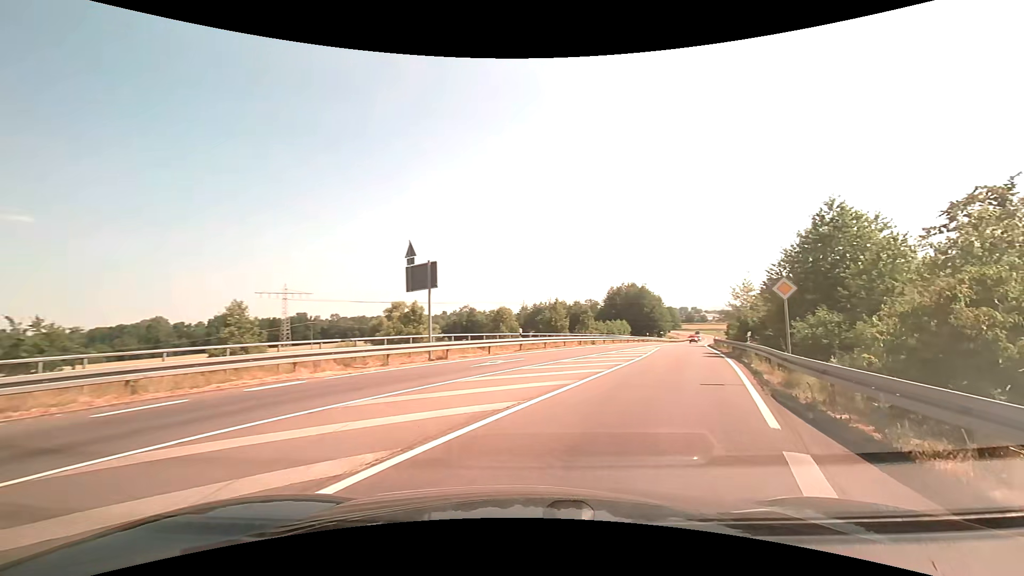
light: Day
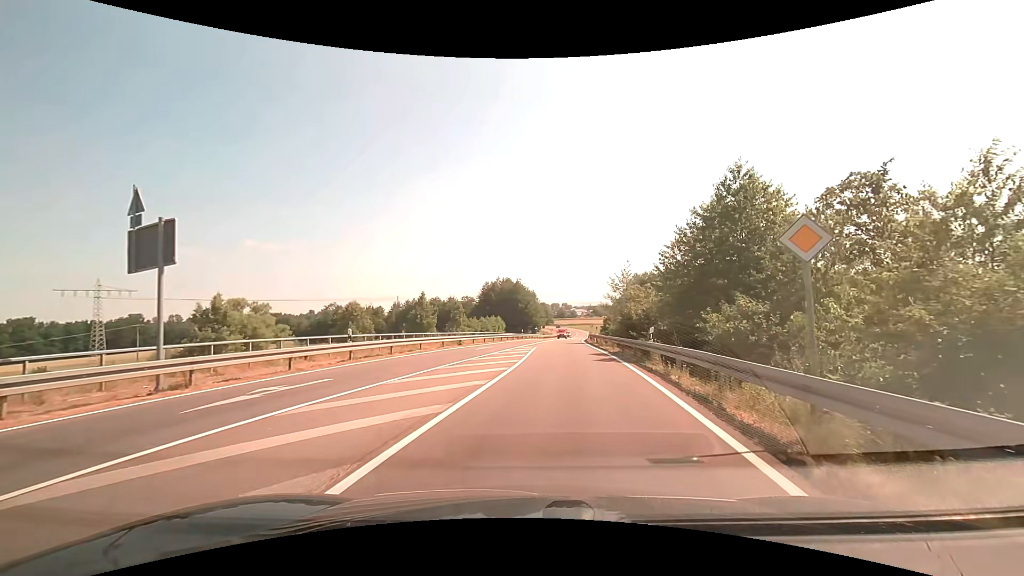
(+1.2, +7.8) m; +13°
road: secondary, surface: asphalt
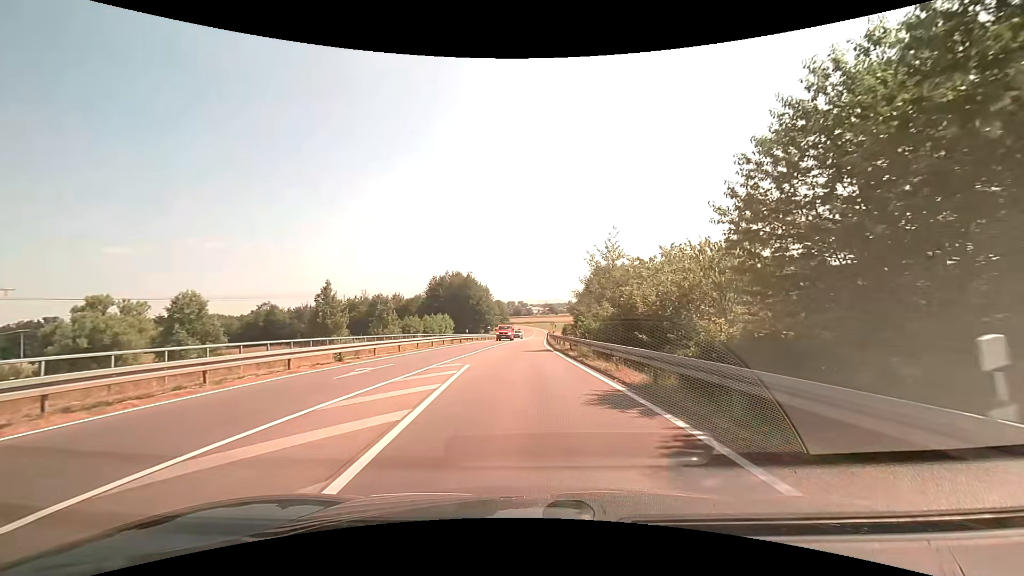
(+0.9, +15.3) m; +4°
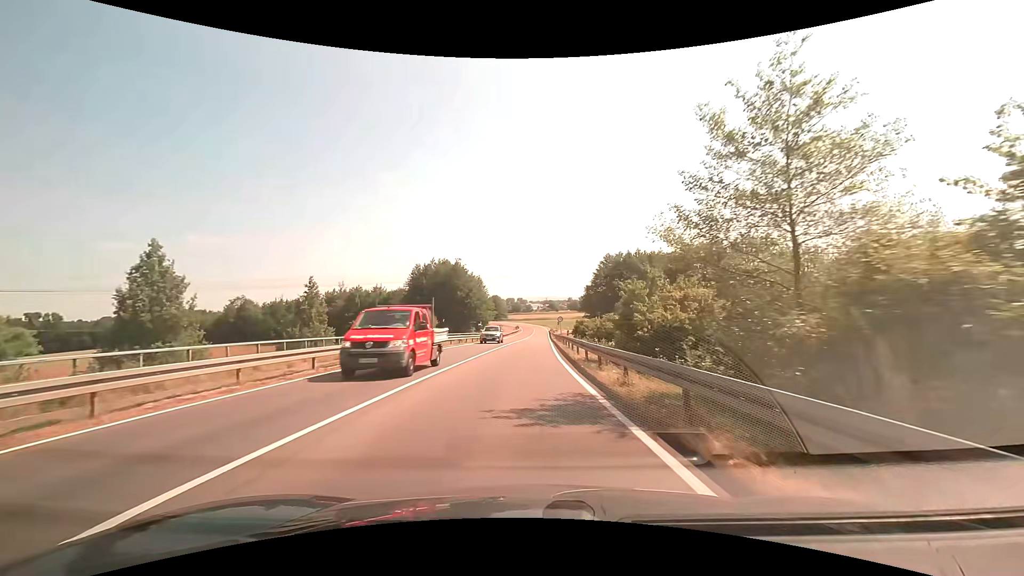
(+0.2, +20.5) m; +1°
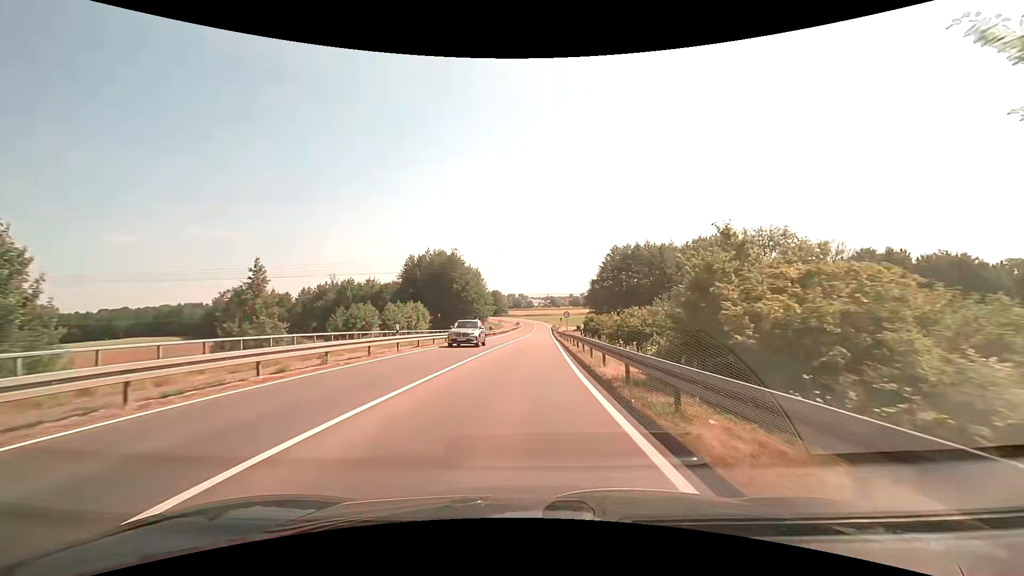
(-0.1, +7.9) m; 0°
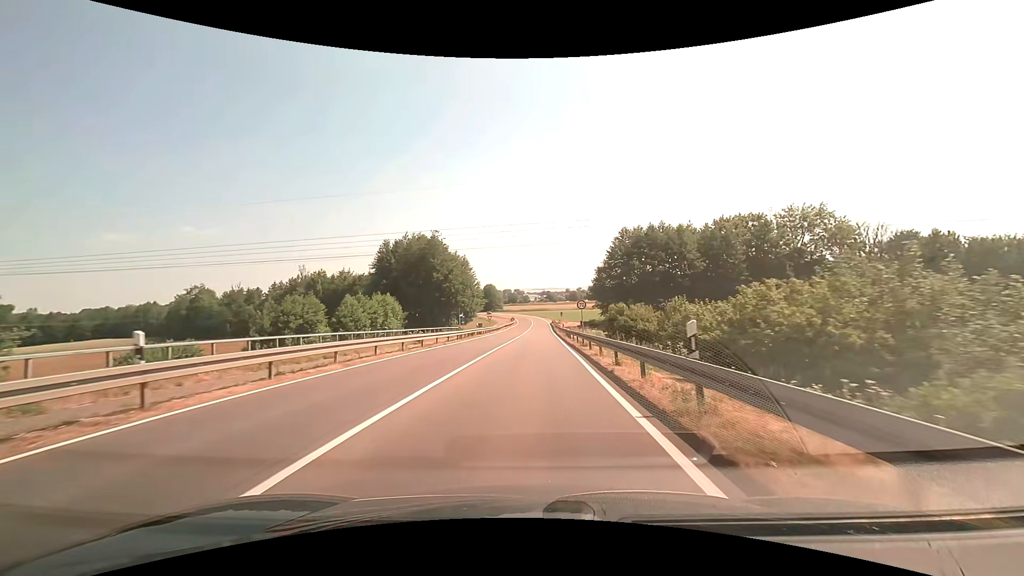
(+0.1, +16.3) m; +1°
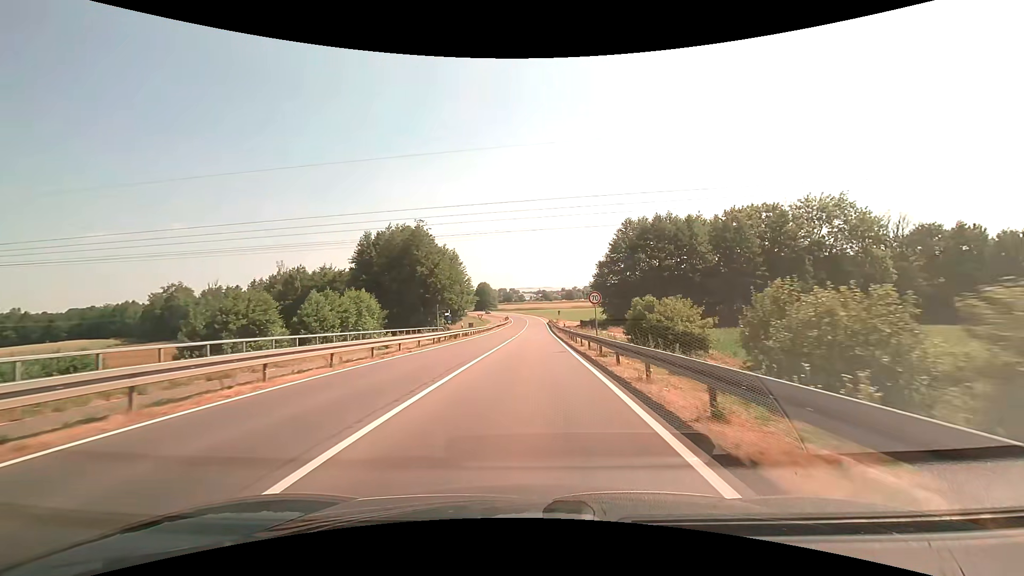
(0.0, +8.4) m; 0°
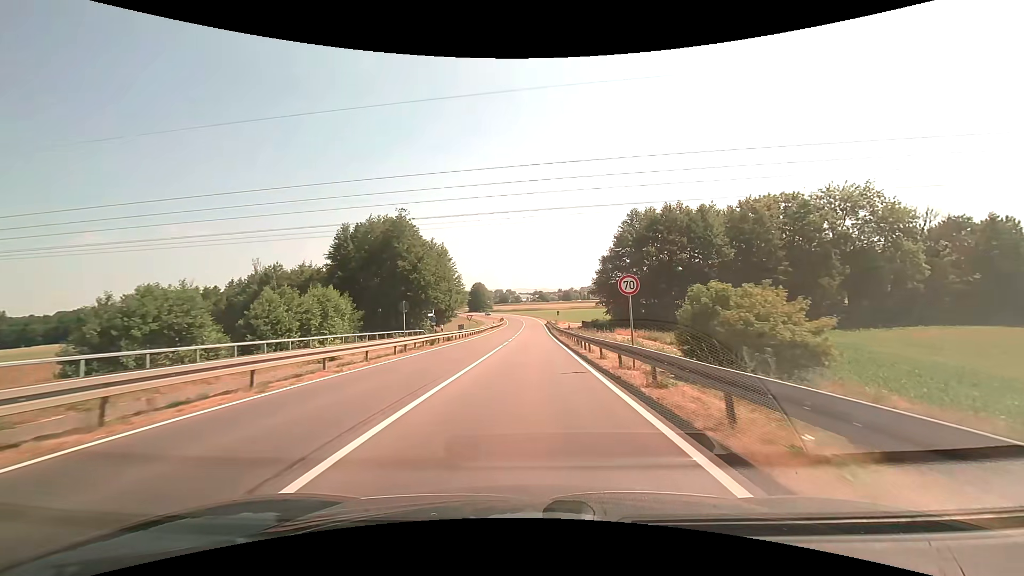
(0.0, +8.6) m; 0°
(0, +10) (0, +20) (0, +30) (0, +40) (+1, +50) (+1, +60) (+1, +70) (+1, +80) (+1, +90) (+1, +100) m
